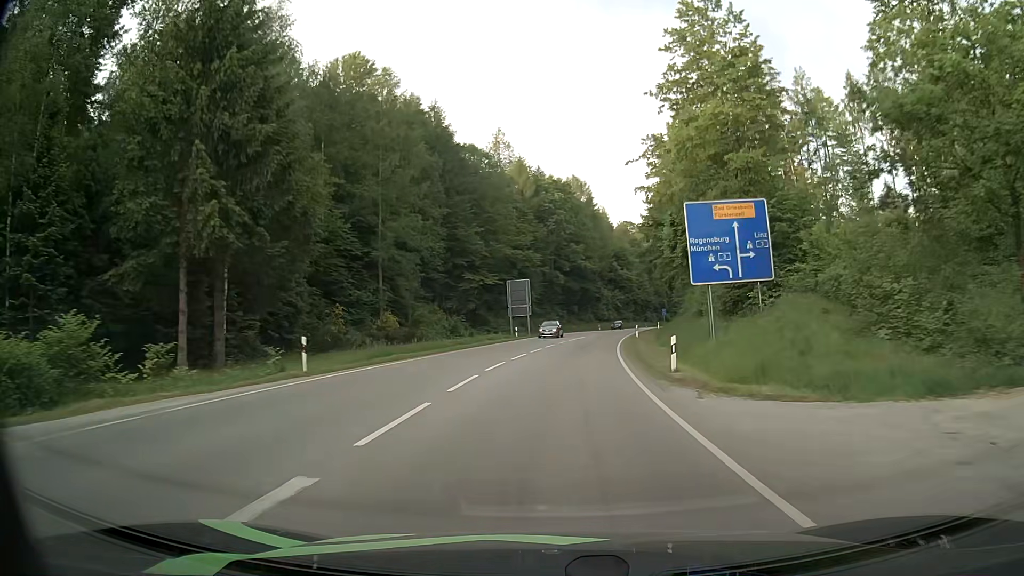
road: secondary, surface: asphalt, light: Day
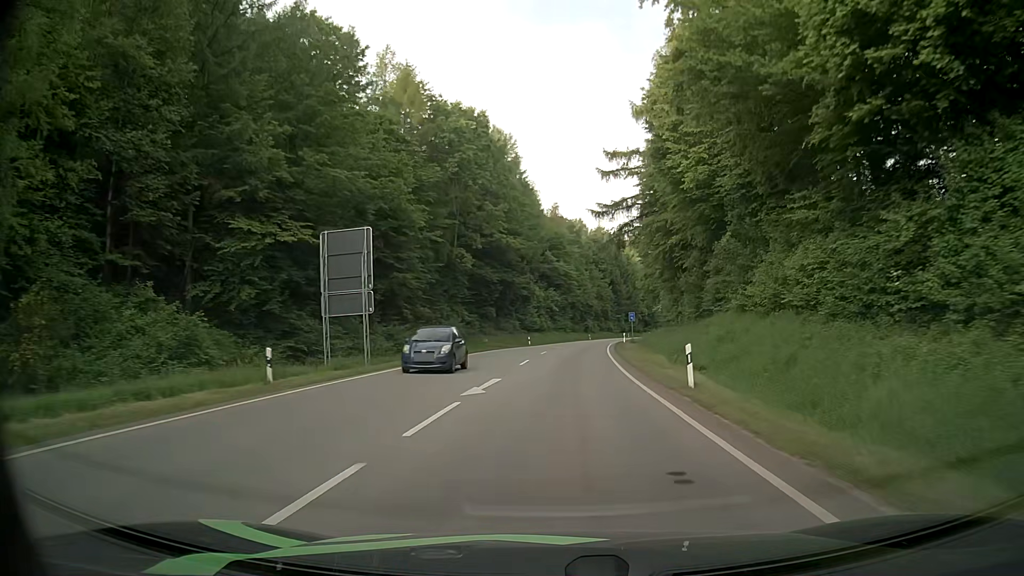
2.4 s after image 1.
(+2.2, +40.9) m; +7°
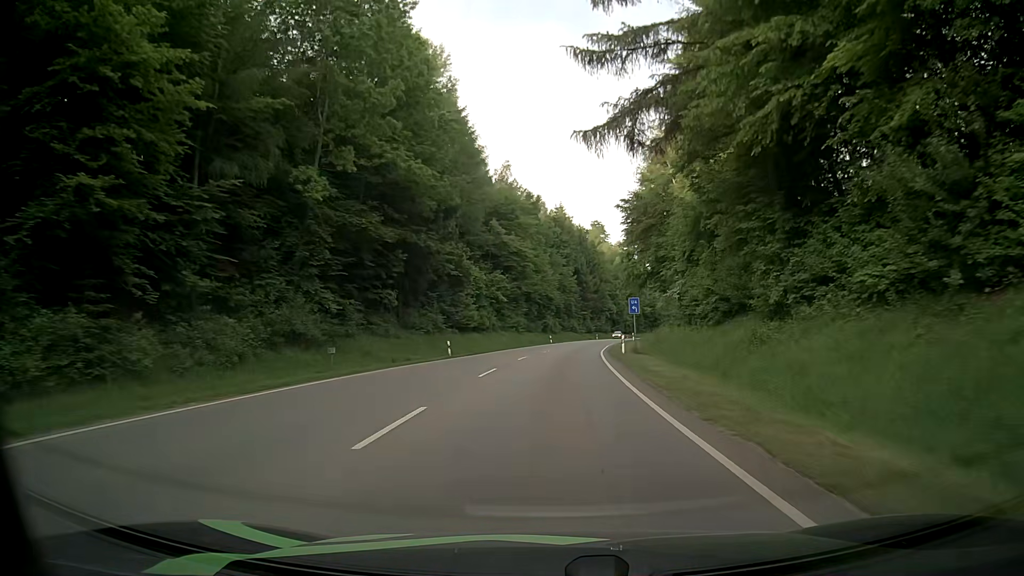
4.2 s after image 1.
(+1.0, +31.8) m; +3°
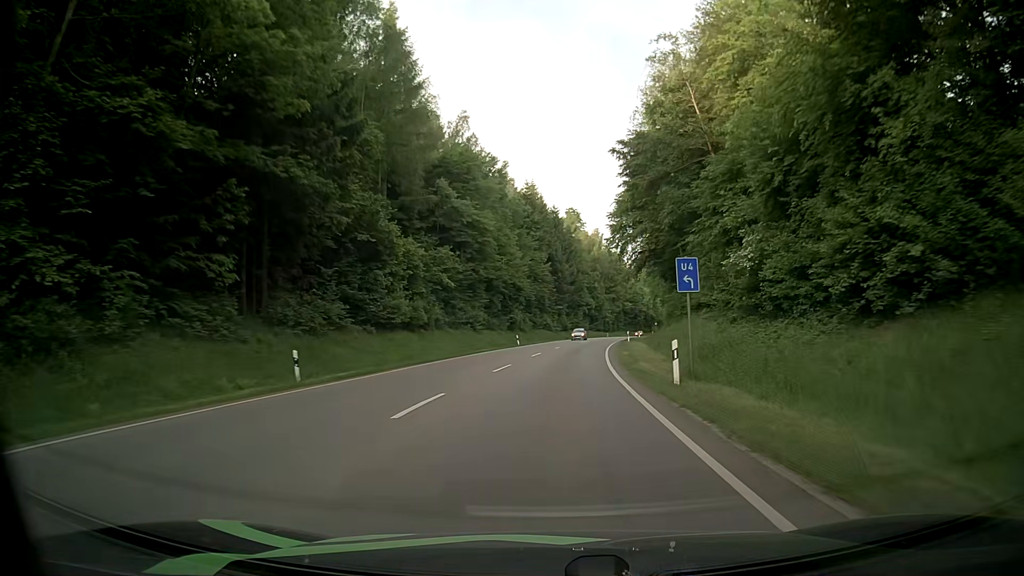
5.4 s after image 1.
(+0.5, +21.3) m; +2°
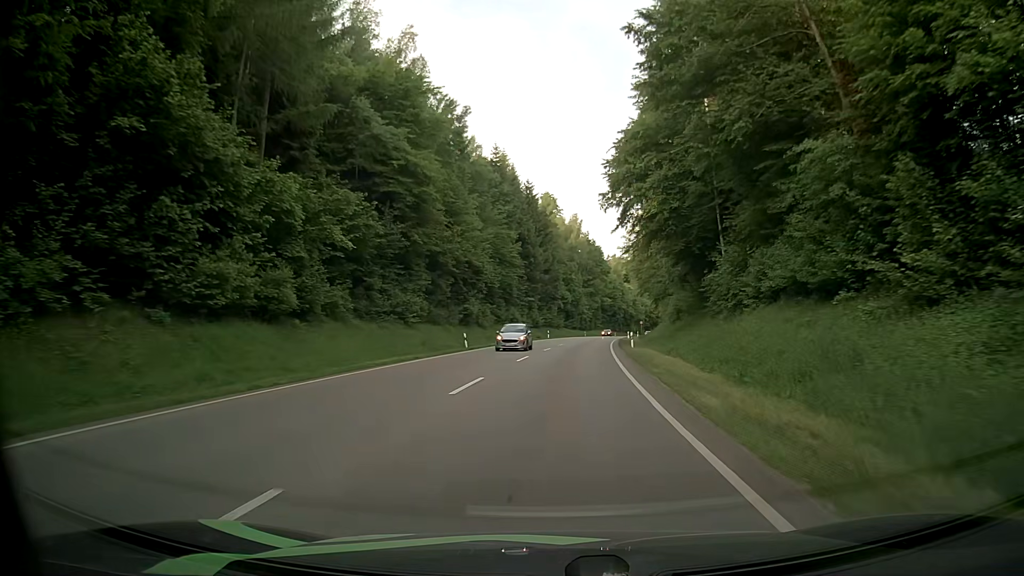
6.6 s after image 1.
(+0.5, +21.0) m; +2°
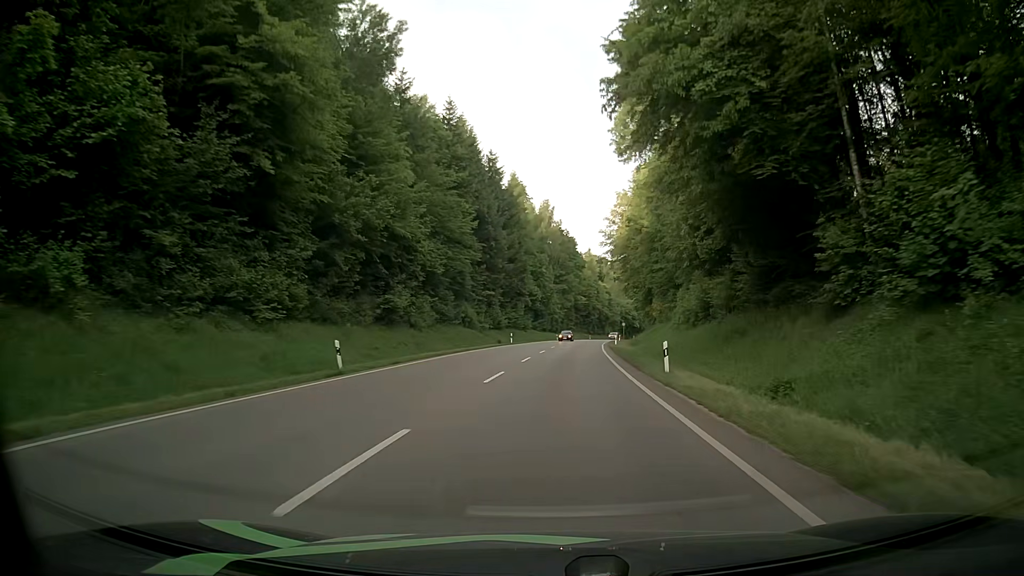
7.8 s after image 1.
(+0.5, +20.7) m; +2°
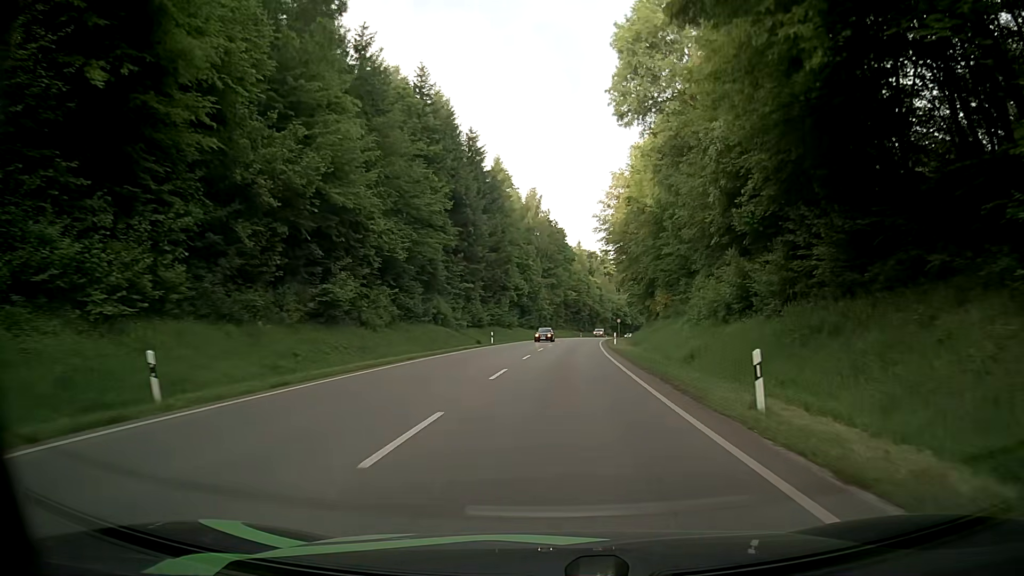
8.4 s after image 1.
(+0.2, +10.3) m; +2°
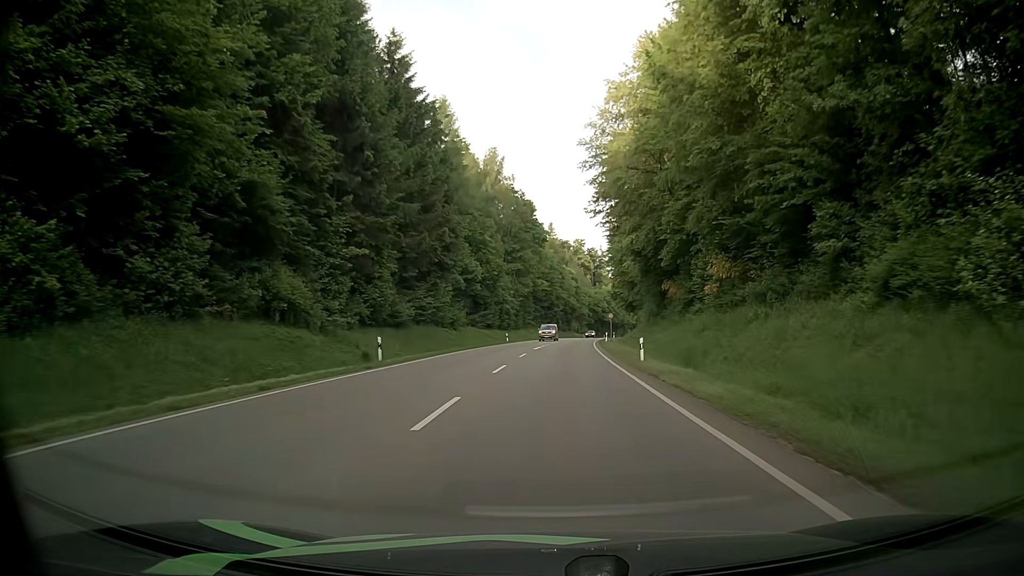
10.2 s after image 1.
(+0.4, +30.7) m; +2°
(0, +10) (0, +20) (+1, +30) (+1, +40) (+2, +50) (+3, +60) (+3, +70) (+4, +80) (+5, +90) (+7, +100) m
